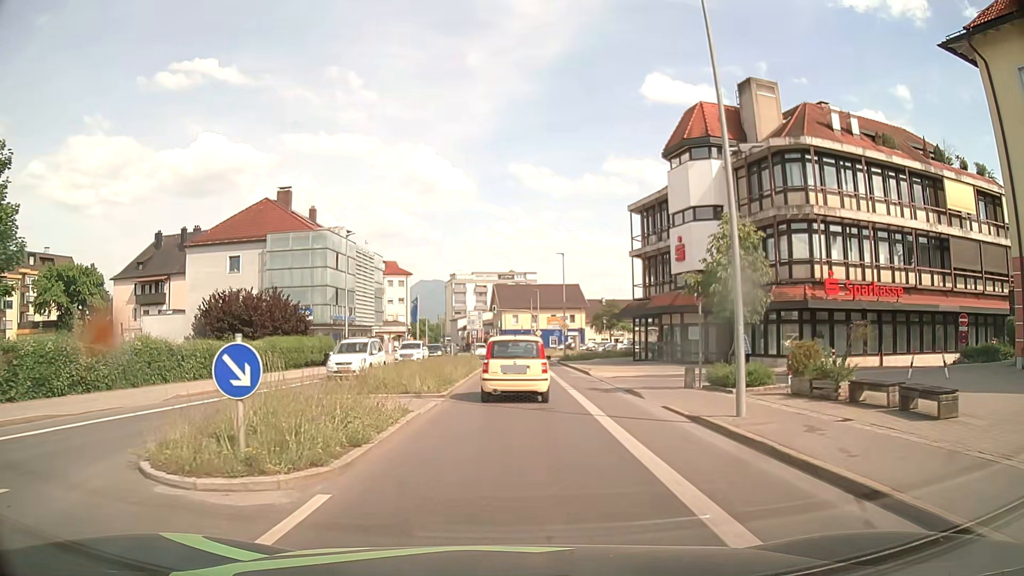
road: secondary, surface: asphalt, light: Day
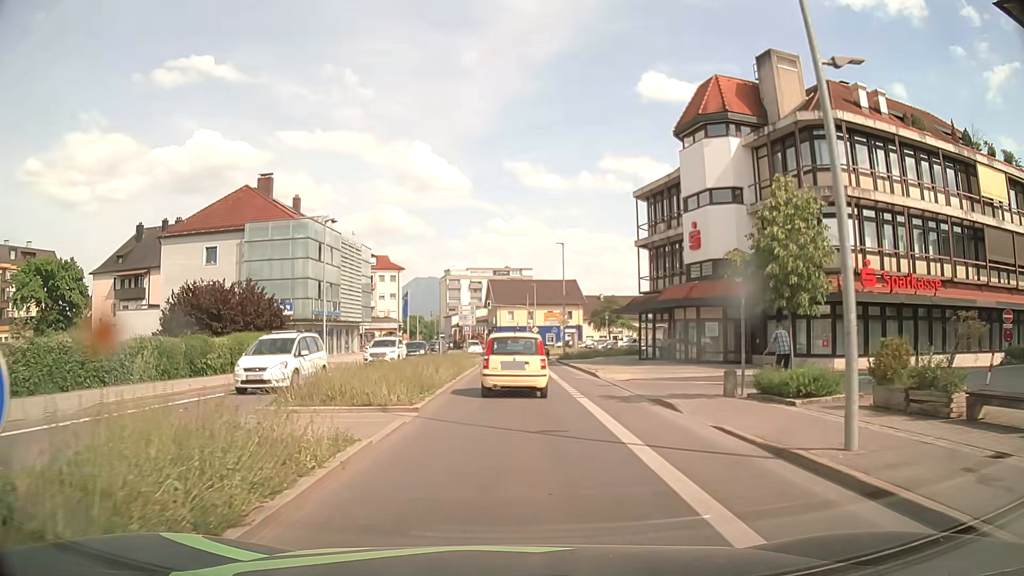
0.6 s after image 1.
(0.0, +4.1) m; +1°
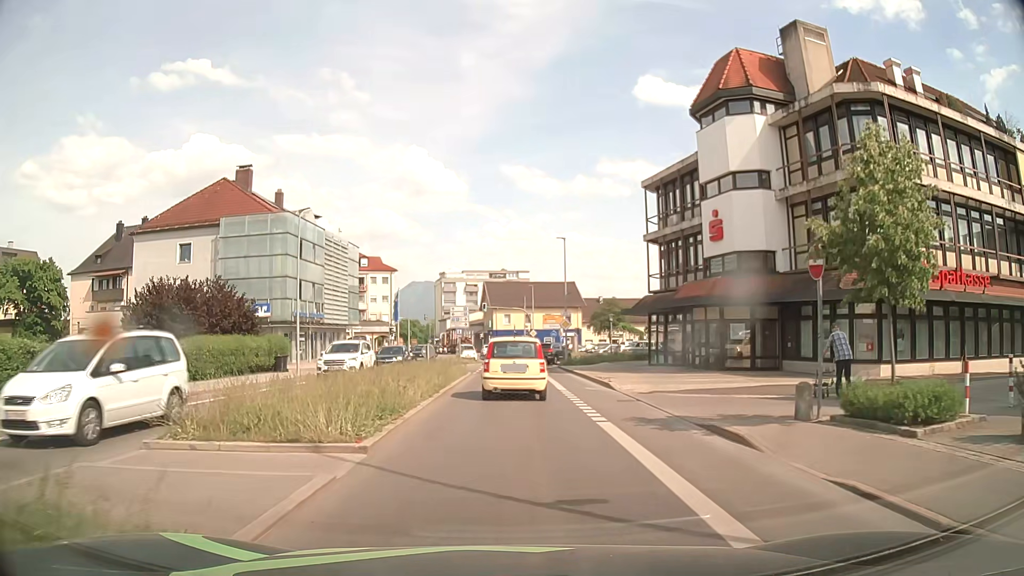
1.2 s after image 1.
(0.0, +4.3) m; +1°
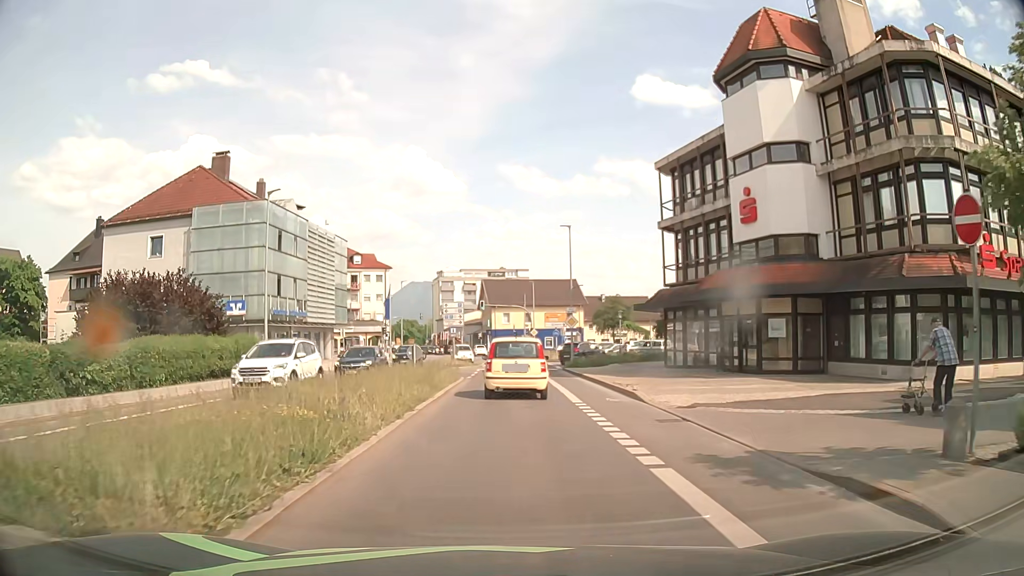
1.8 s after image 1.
(-0.1, +4.6) m; -1°
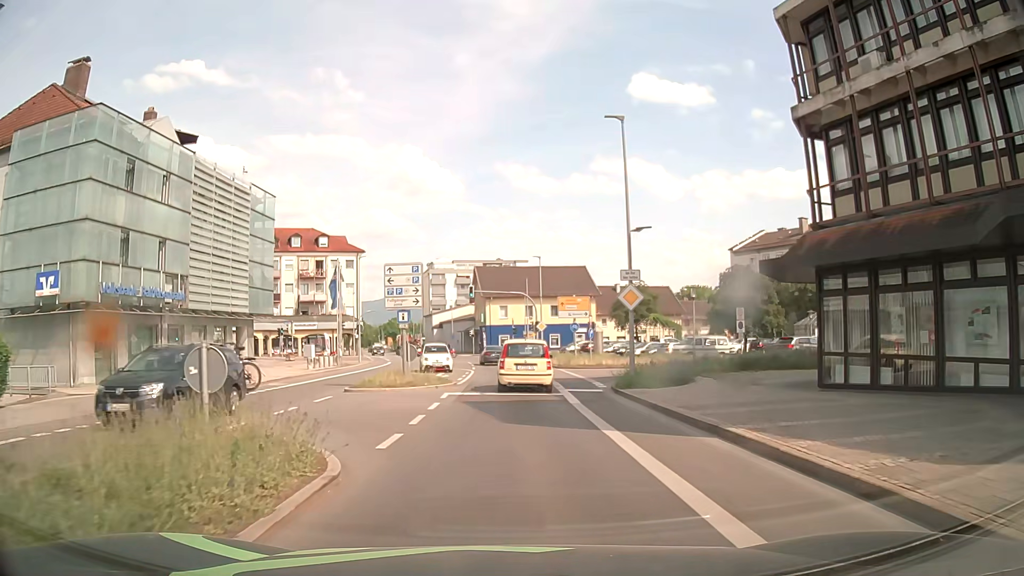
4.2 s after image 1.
(+0.2, +19.7) m; +1°
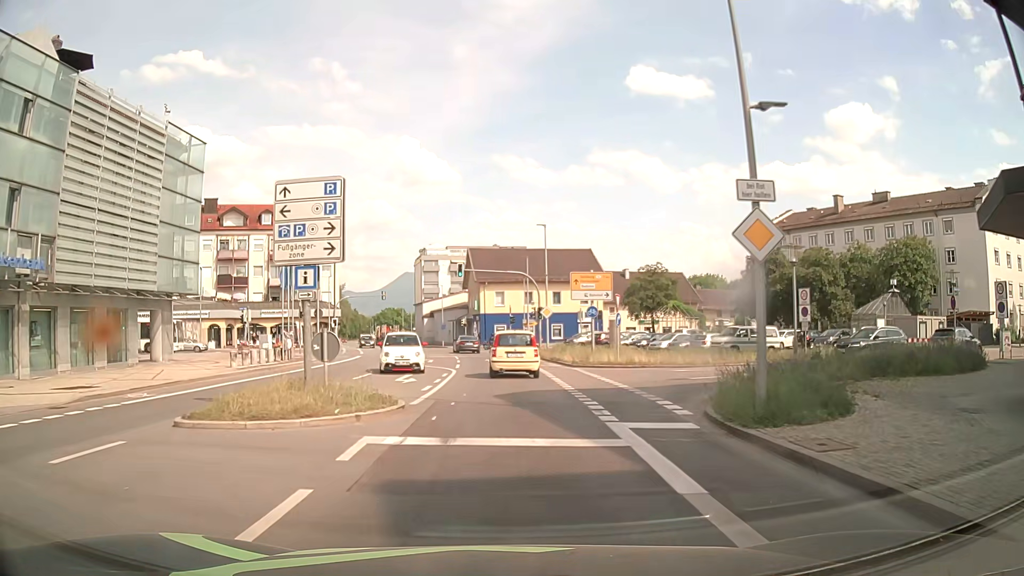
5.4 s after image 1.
(0.0, +10.8) m; 0°
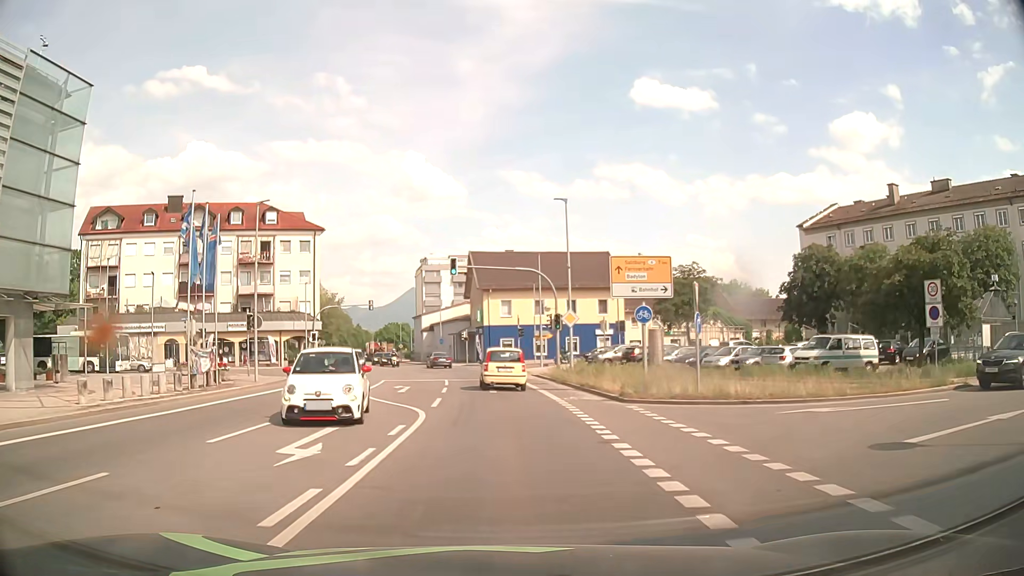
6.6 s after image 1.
(+0.1, +11.6) m; -1°
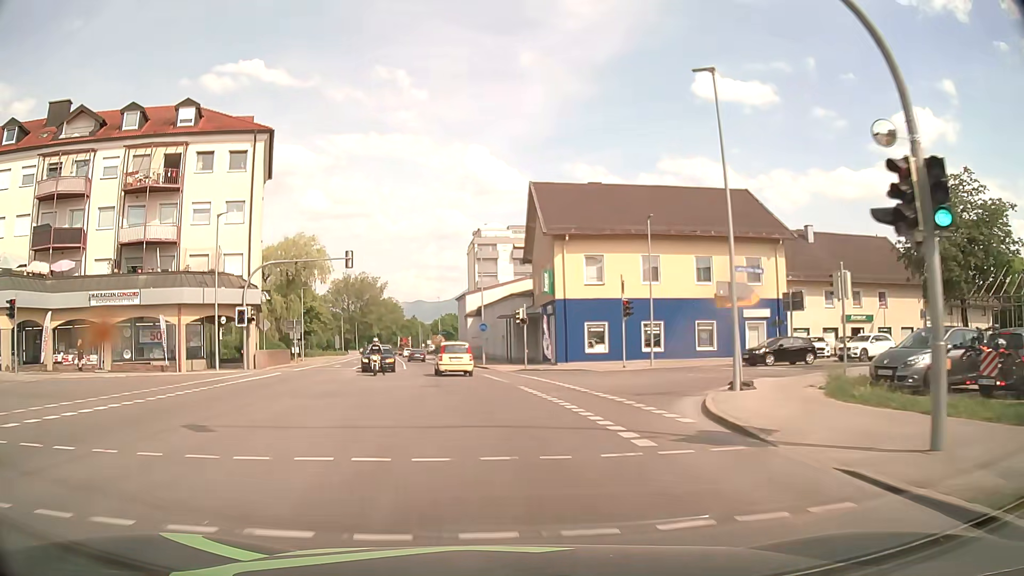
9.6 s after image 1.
(-1.1, +32.6) m; -5°
(0, +10) (-1, +20) (-2, +30) (-4, +40) (-6, +50) (-7, +59) (-9, +69) (-11, +79) (-13, +89) (-15, +99) m
